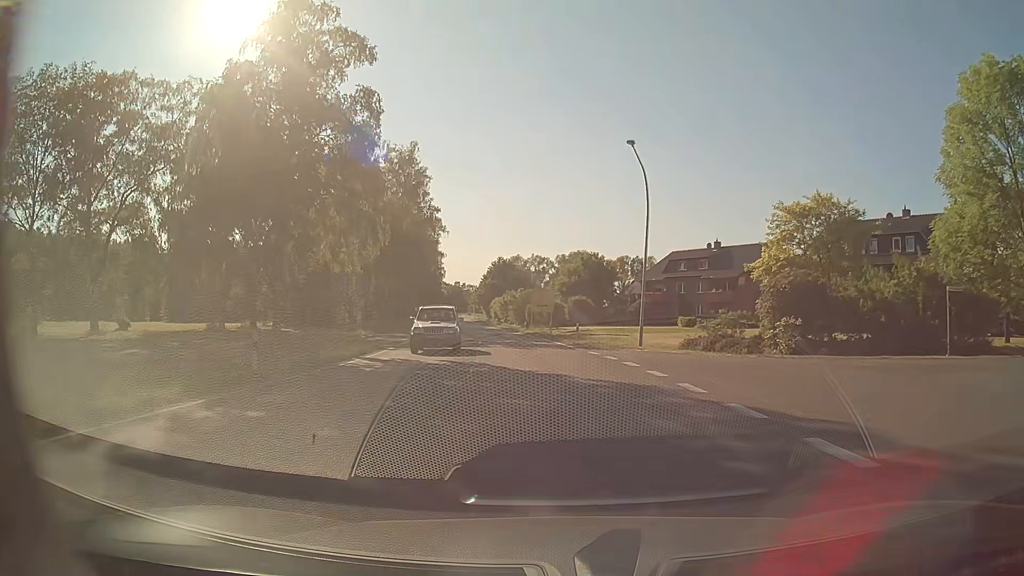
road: tertiary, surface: asphalt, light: Day
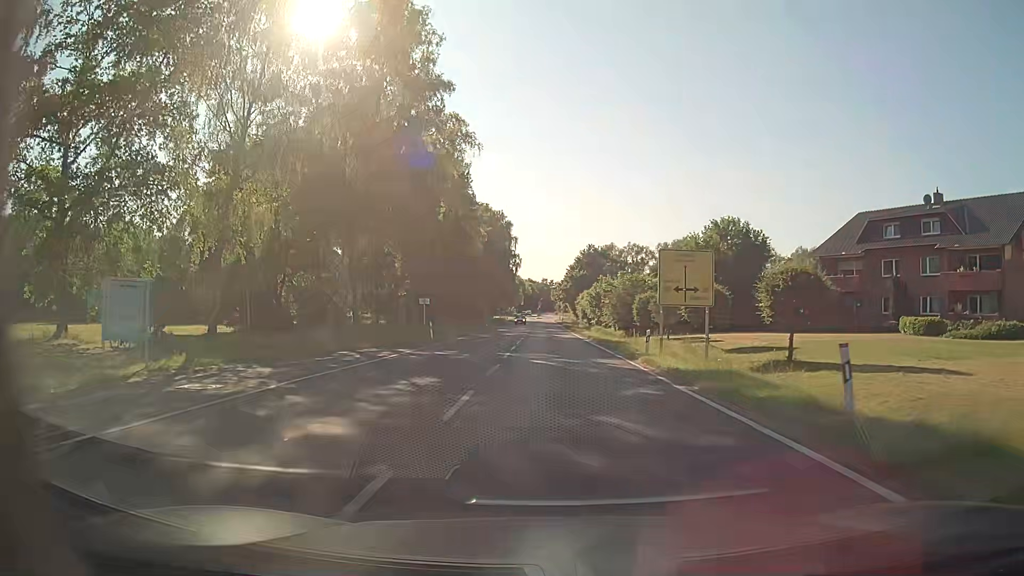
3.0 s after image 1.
(-2.7, +37.9) m; -8°
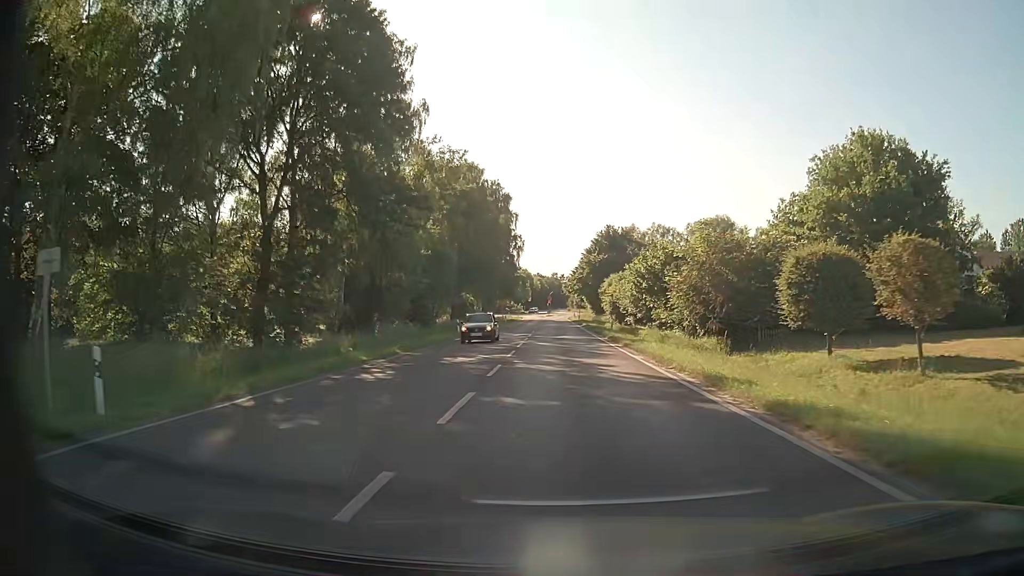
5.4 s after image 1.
(-0.5, +31.4) m; -1°
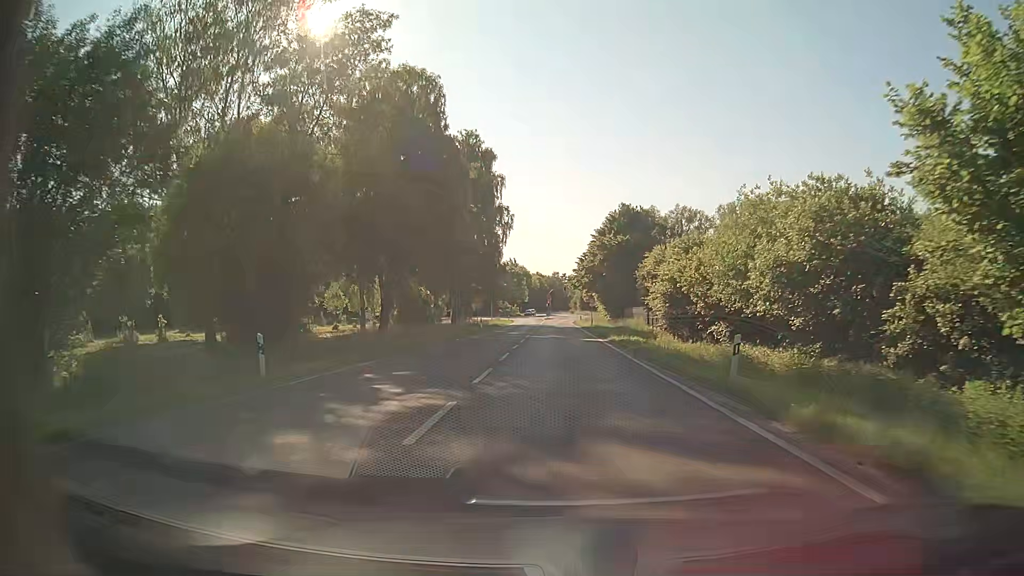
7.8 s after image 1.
(0.0, +32.4) m; 0°
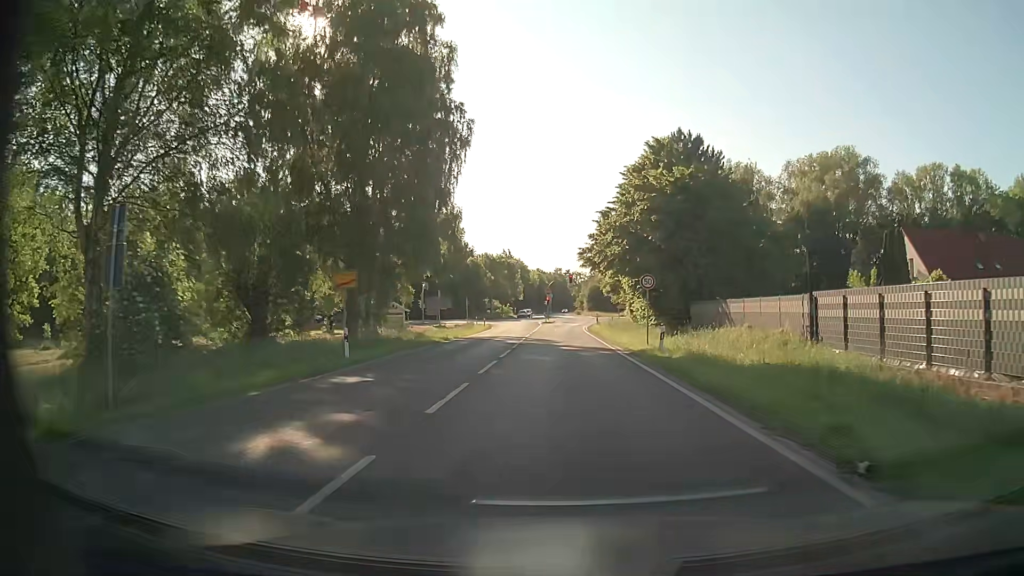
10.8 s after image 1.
(-0.1, +41.2) m; 0°
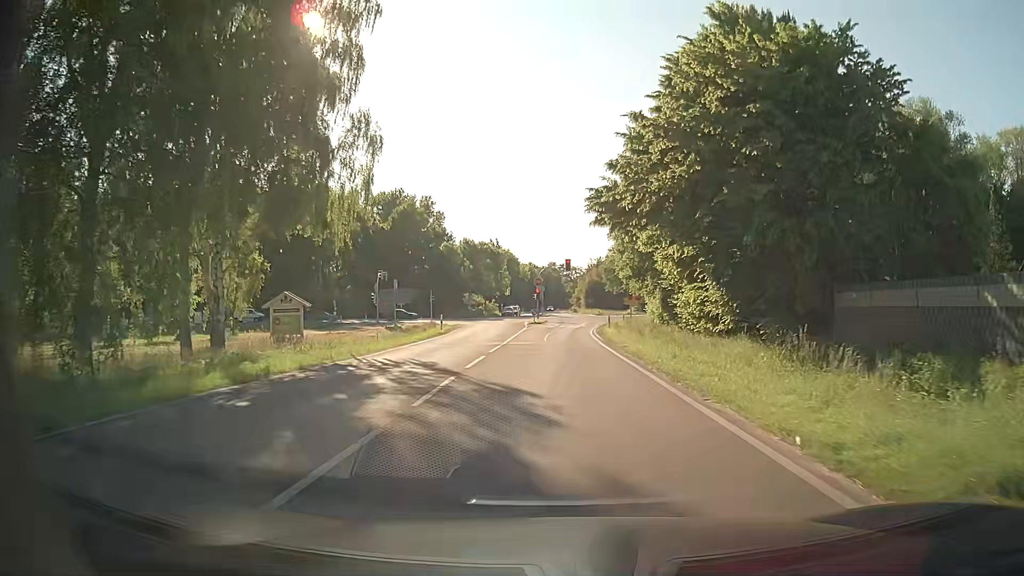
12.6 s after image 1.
(+0.1, +23.7) m; +1°
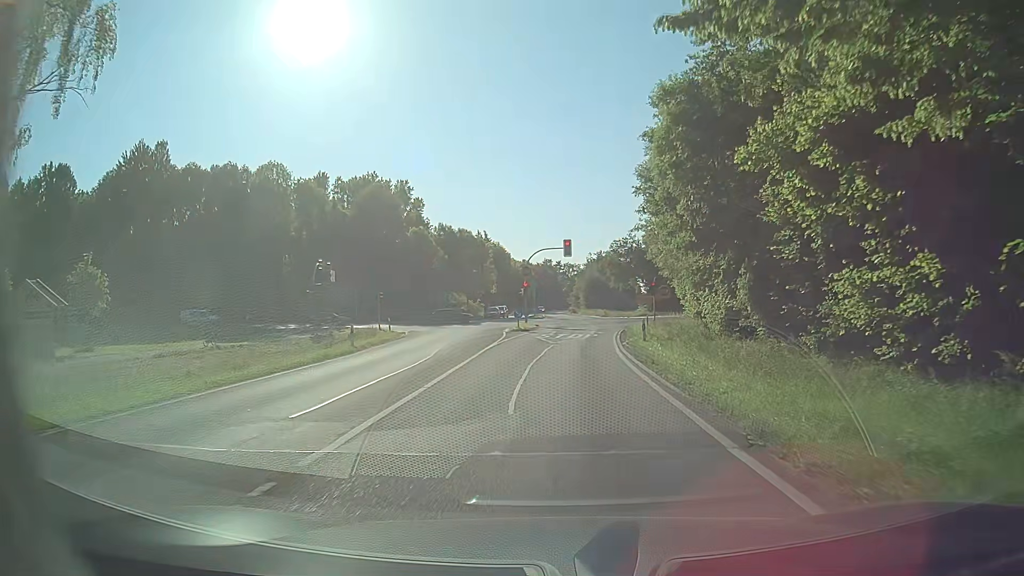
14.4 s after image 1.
(0.0, +20.8) m; 0°
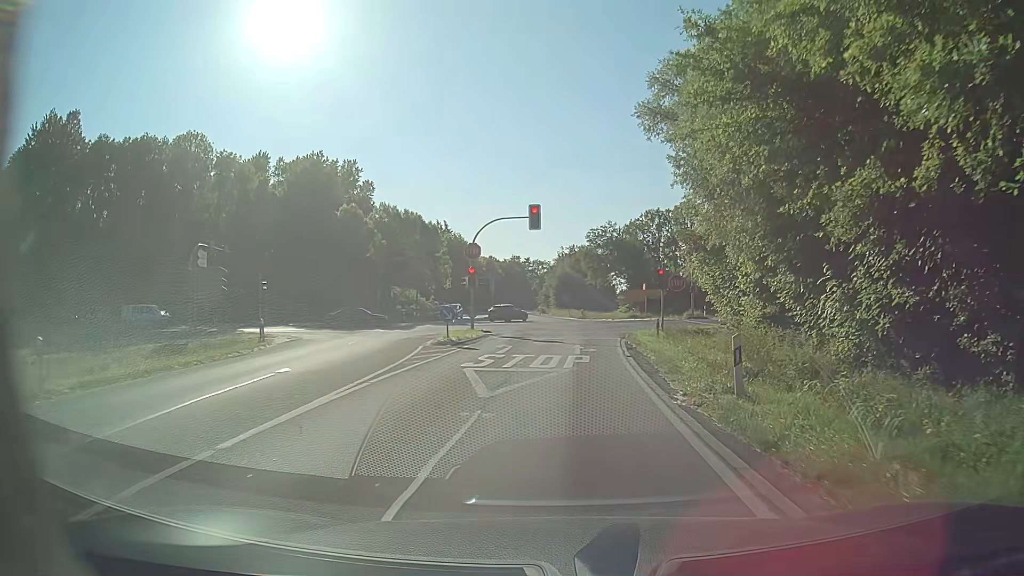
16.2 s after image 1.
(+0.3, +17.6) m; +3°
